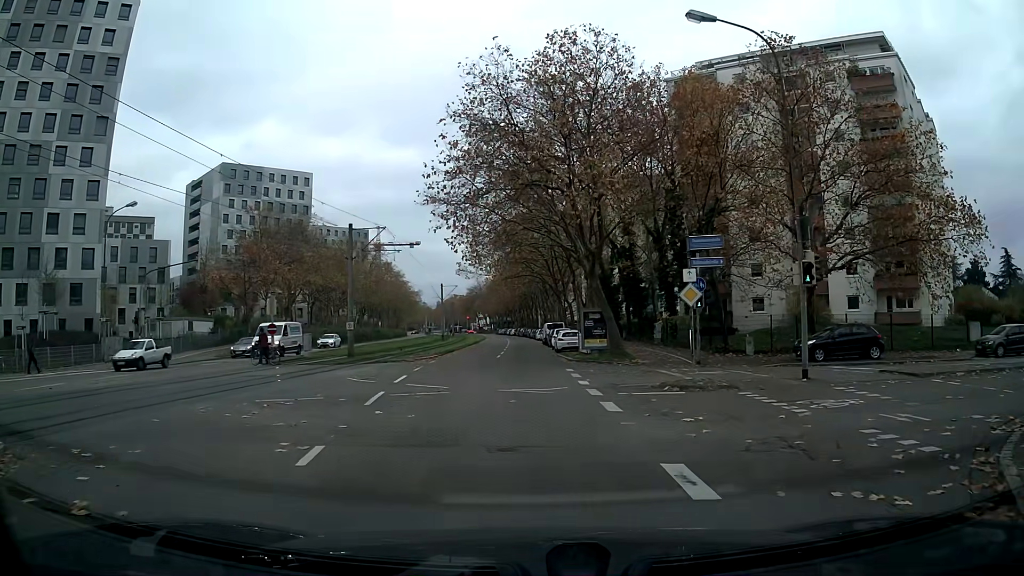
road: tertiary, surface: asphalt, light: Day
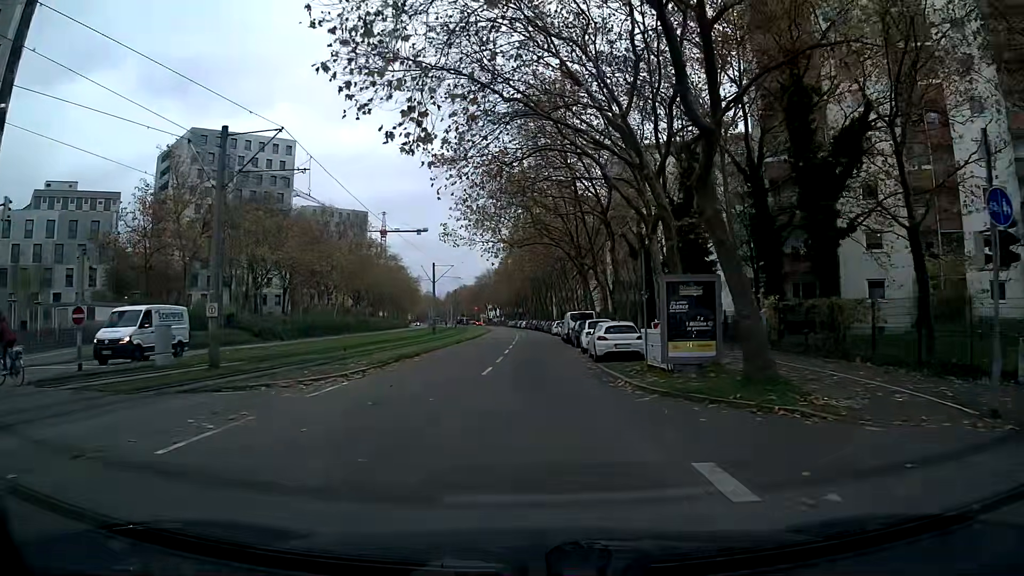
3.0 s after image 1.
(-0.1, +18.7) m; -1°
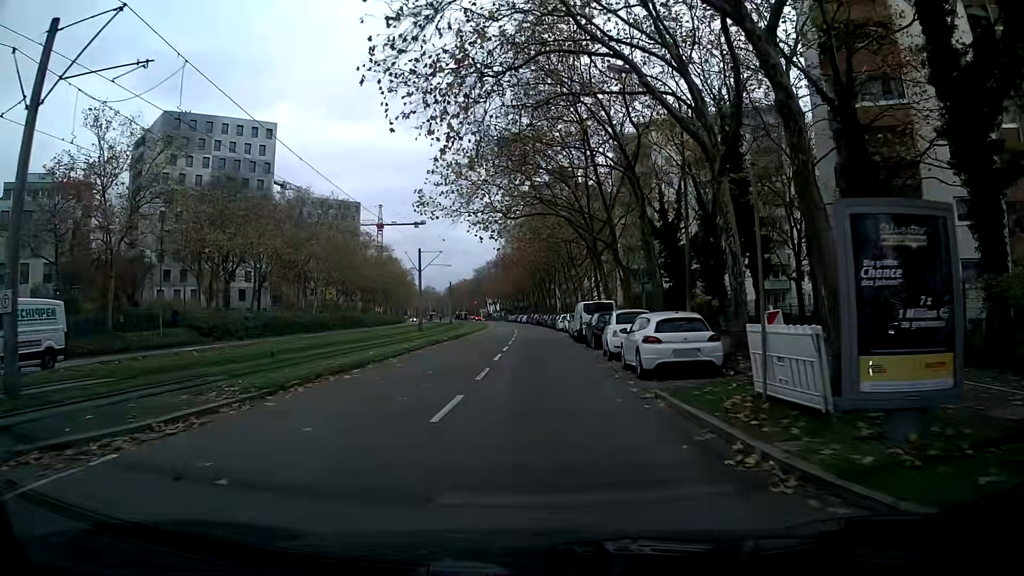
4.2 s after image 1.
(0.0, +9.6) m; 0°
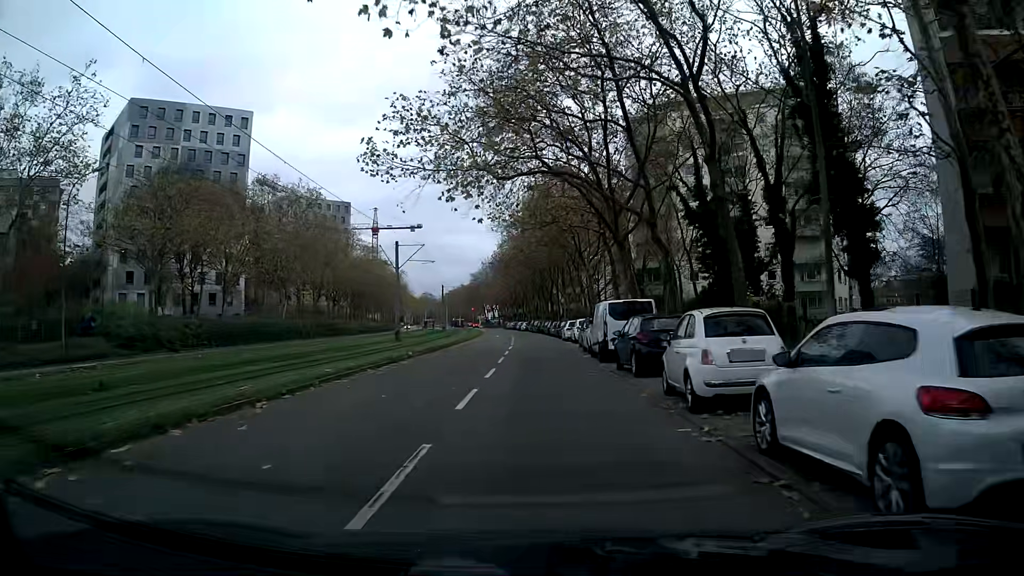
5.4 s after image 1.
(0.0, +10.5) m; 0°
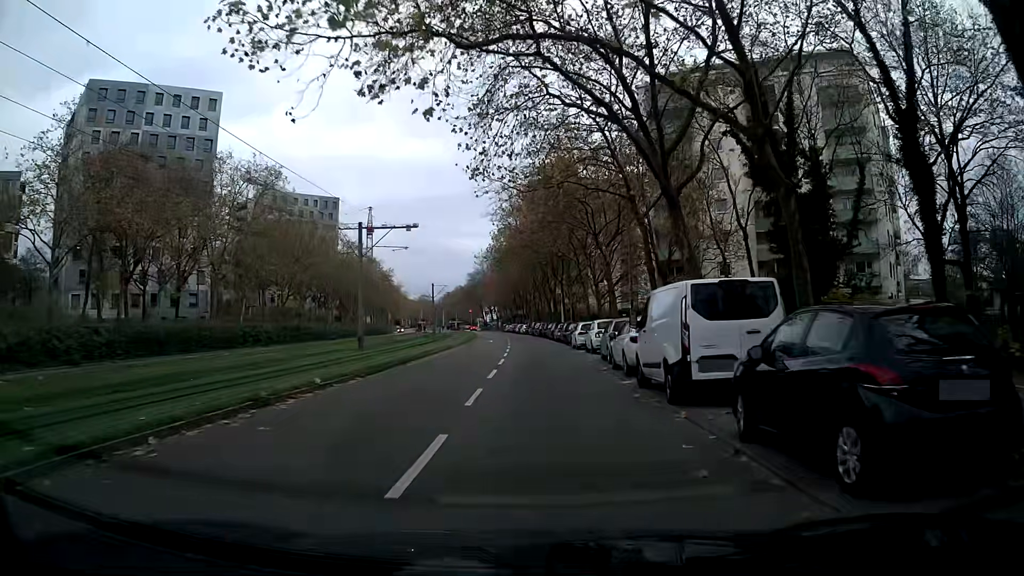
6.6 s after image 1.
(0.0, +11.1) m; 0°
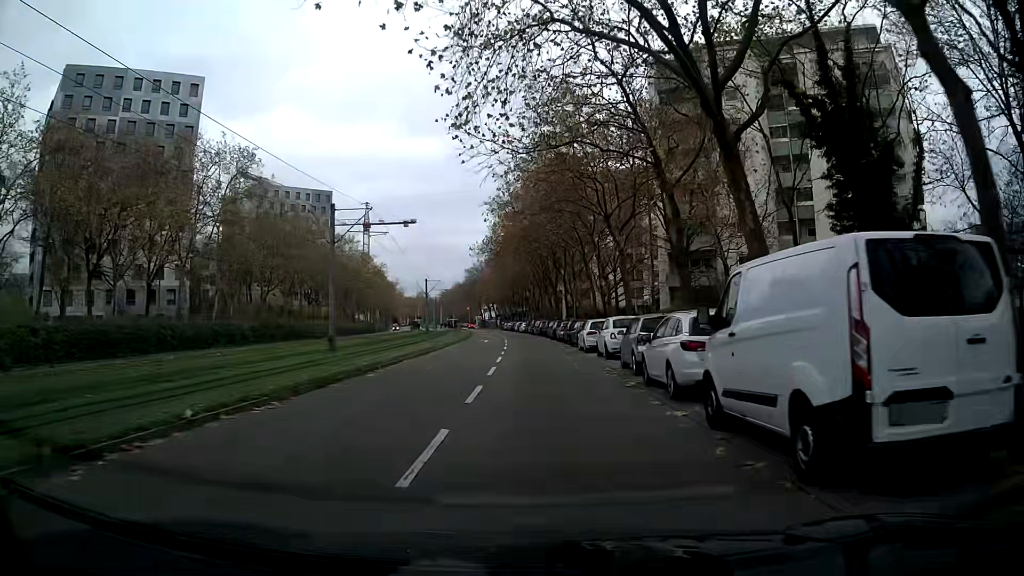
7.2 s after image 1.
(0.0, +5.7) m; 0°
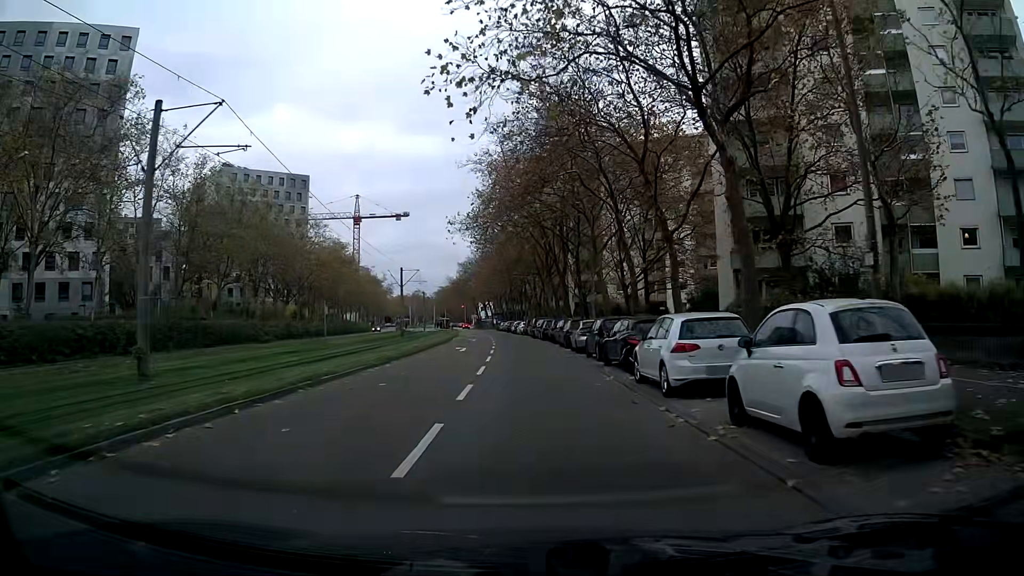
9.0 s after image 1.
(-0.1, +17.7) m; -1°
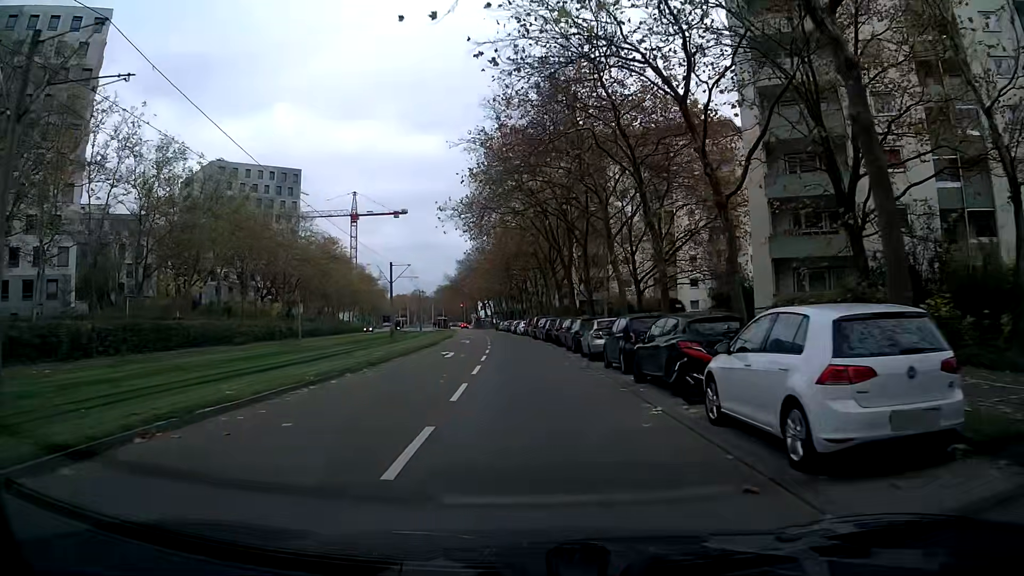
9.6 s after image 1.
(0.0, +6.0) m; 0°
(0, +10) (0, +20) (-1, +30) (-1, +40) (-2, +50) (-3, +60) (-4, +70) (-4, +80) (-5, +90) (-6, +100) m
